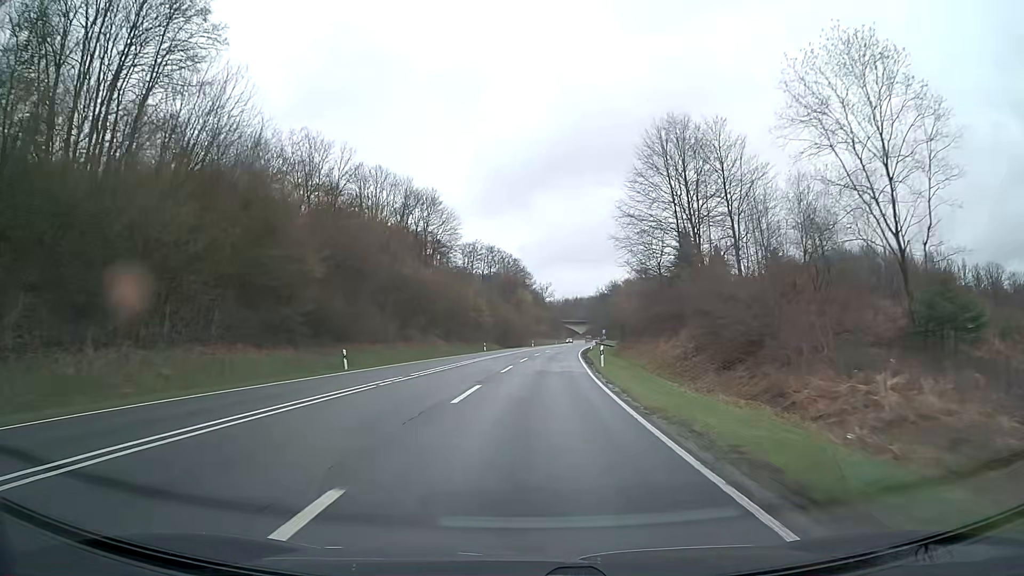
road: primary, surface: asphalt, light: Day
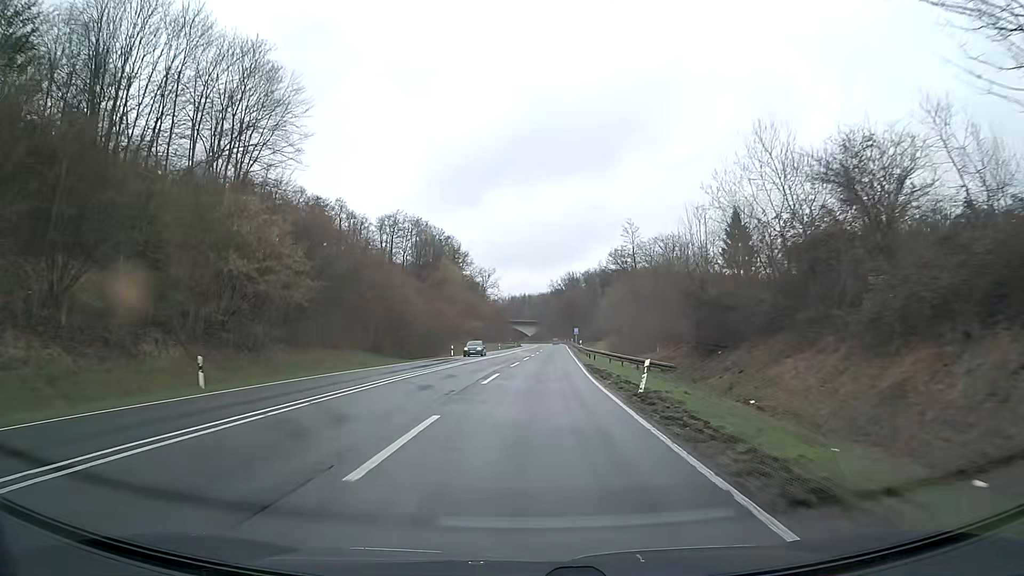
(+2.9, +62.6) m; +5°
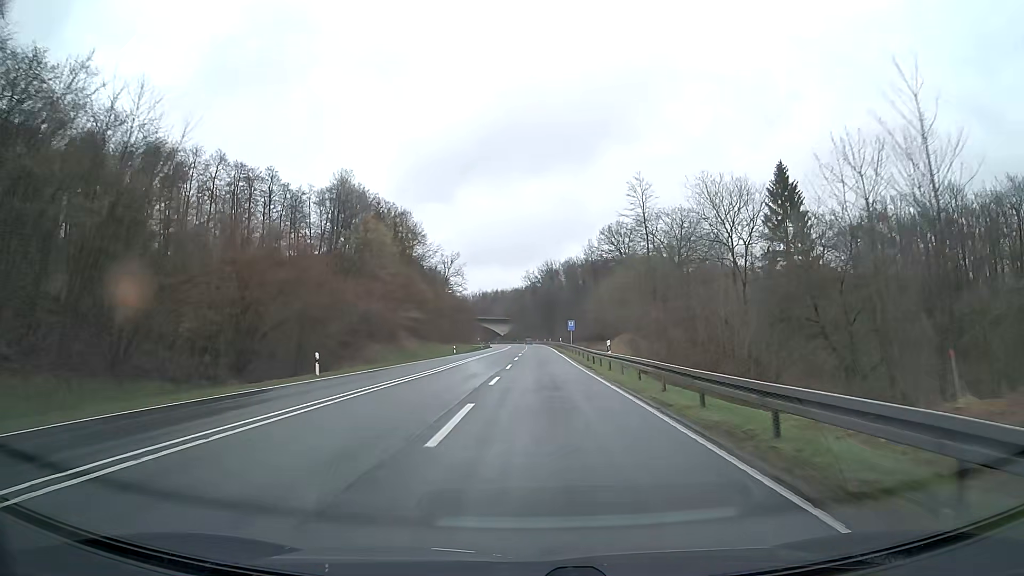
(+0.6, +37.7) m; +2°
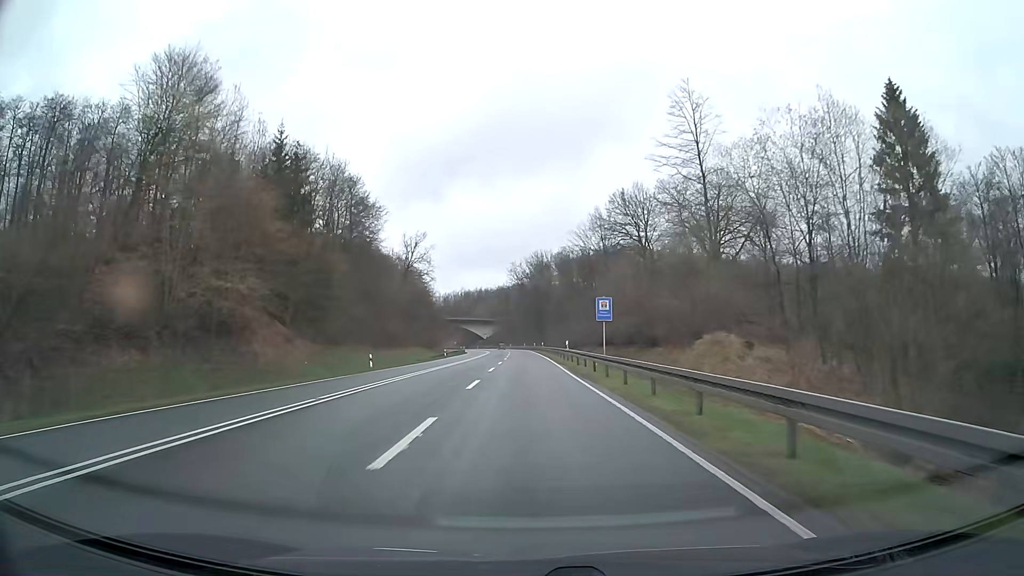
(+0.5, +37.7) m; +1°
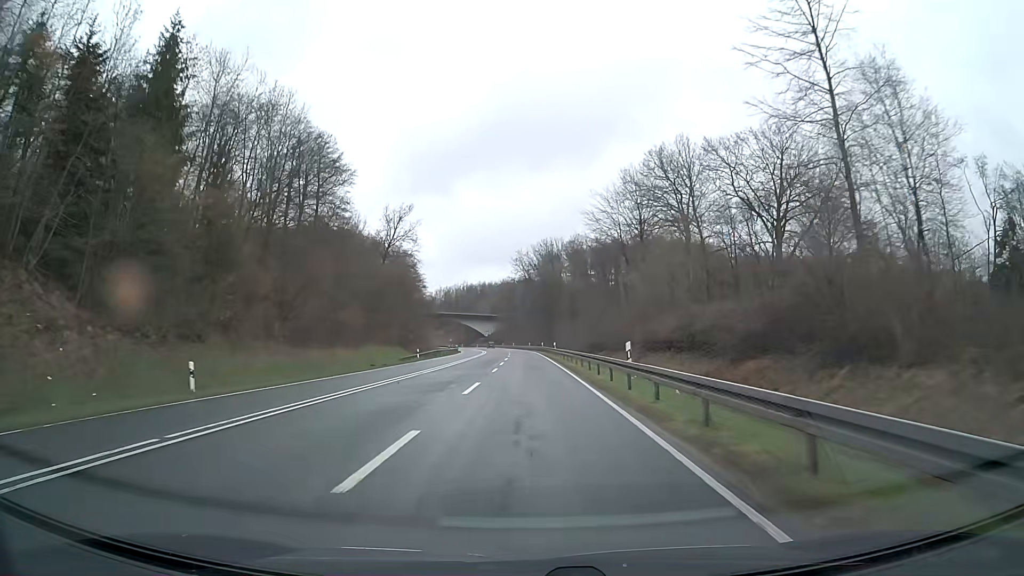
(-0.1, +25.1) m; -1°
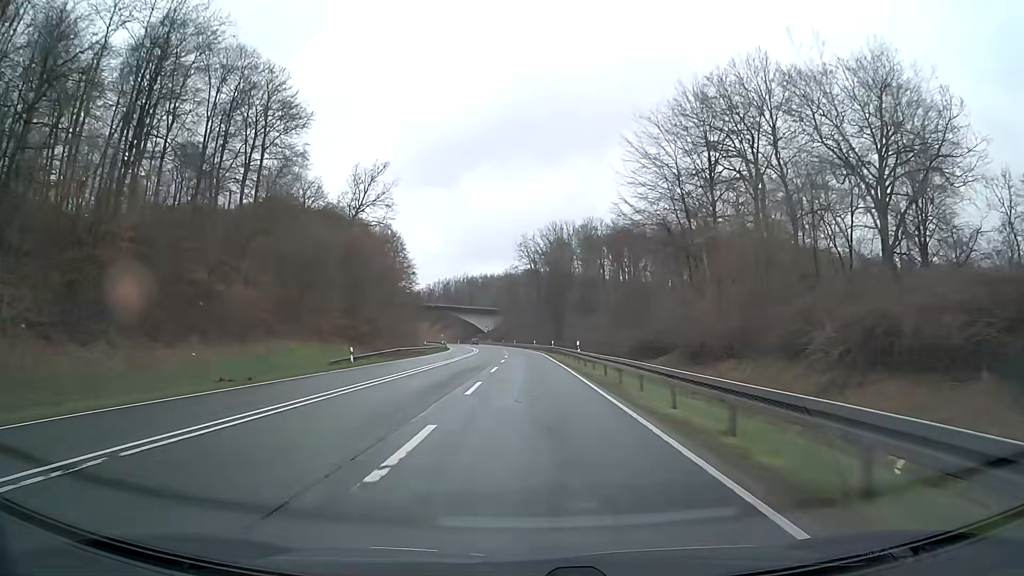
(0.0, +25.1) m; 0°
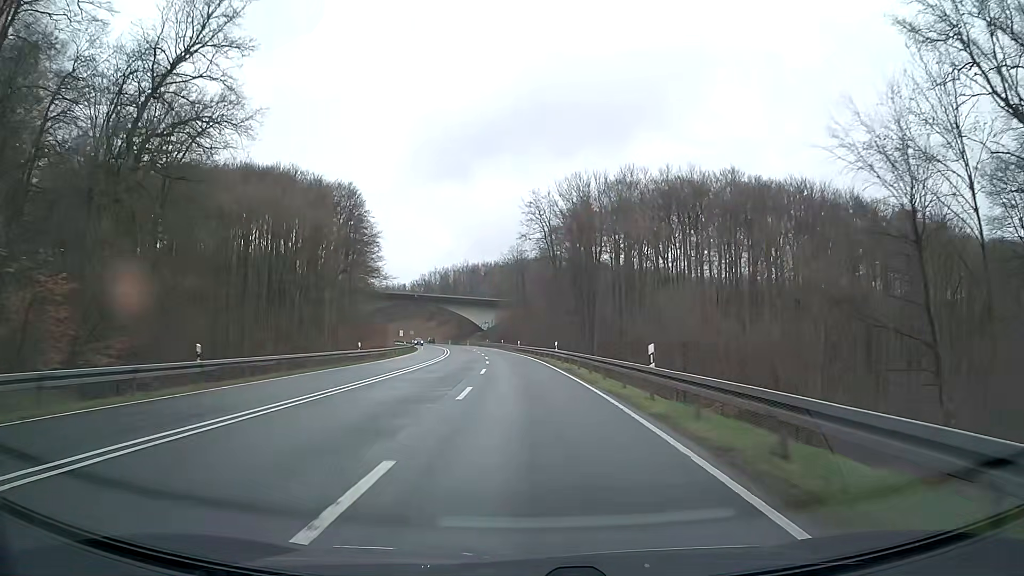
(-0.2, +50.2) m; -1°
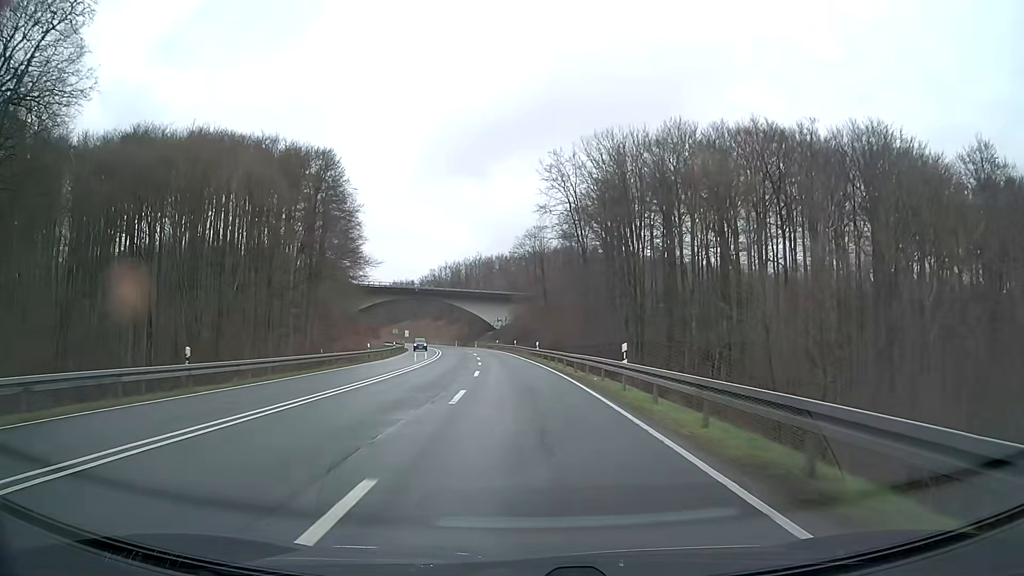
(-0.2, +25.1) m; -1°
